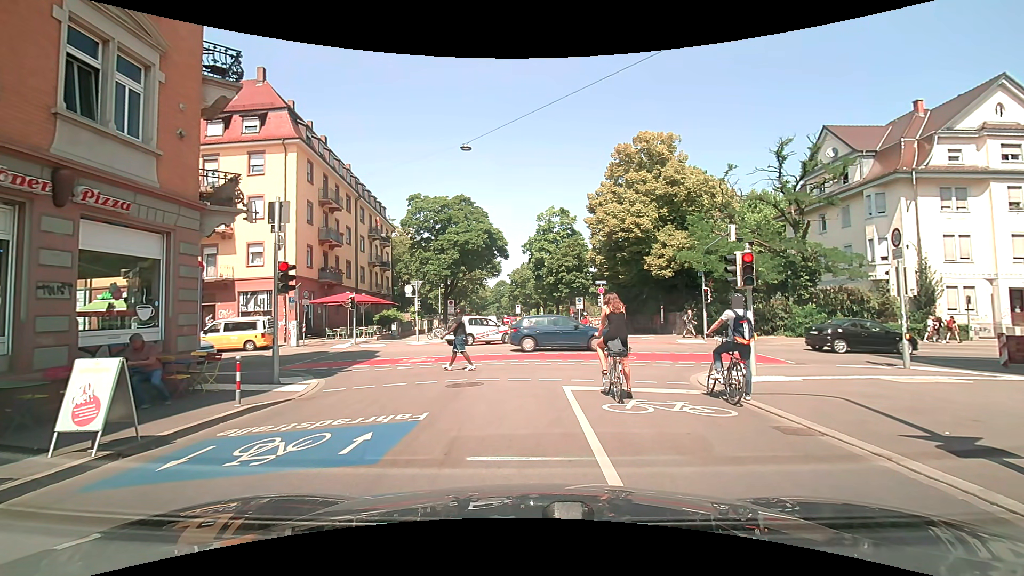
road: residential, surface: asphalt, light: Day
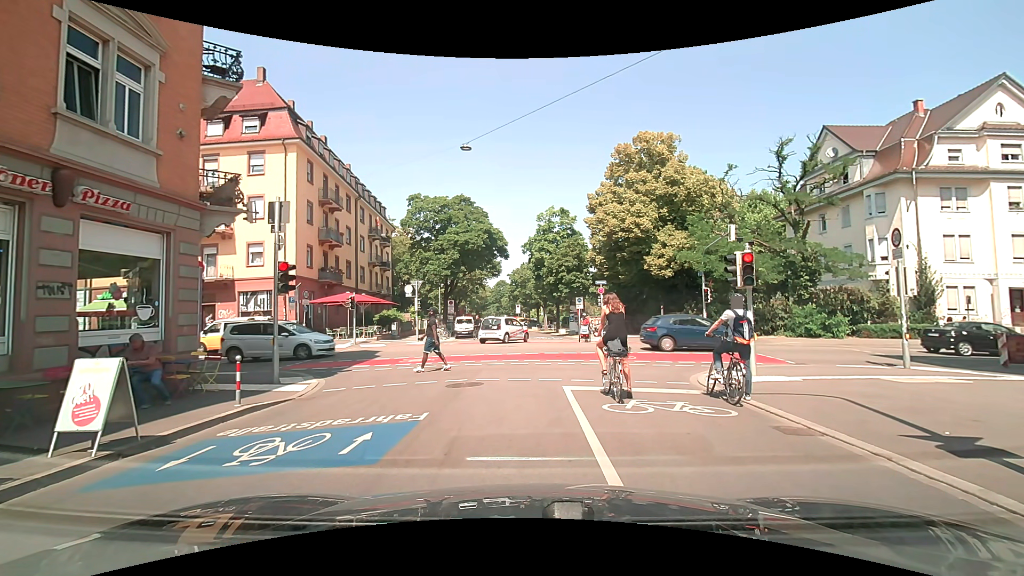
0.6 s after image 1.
(0.0, 0.0) m; 0°
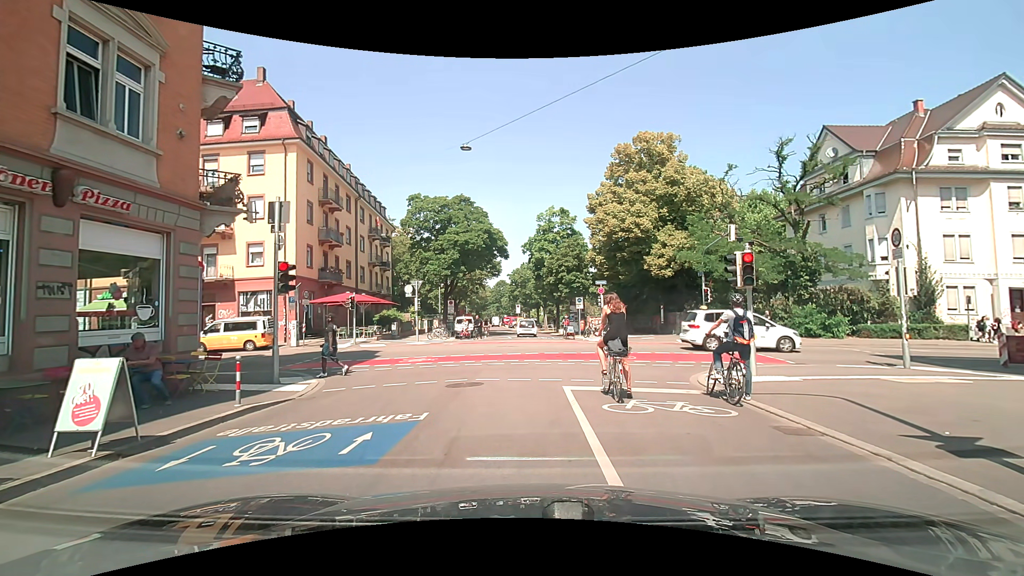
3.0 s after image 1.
(0.0, 0.0) m; 0°
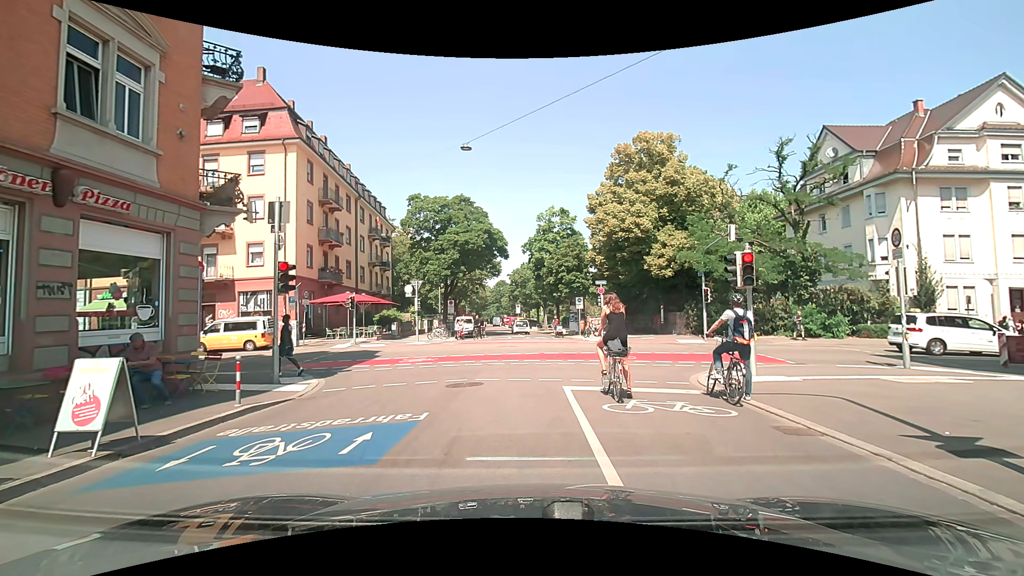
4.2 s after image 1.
(0.0, 0.0) m; 0°
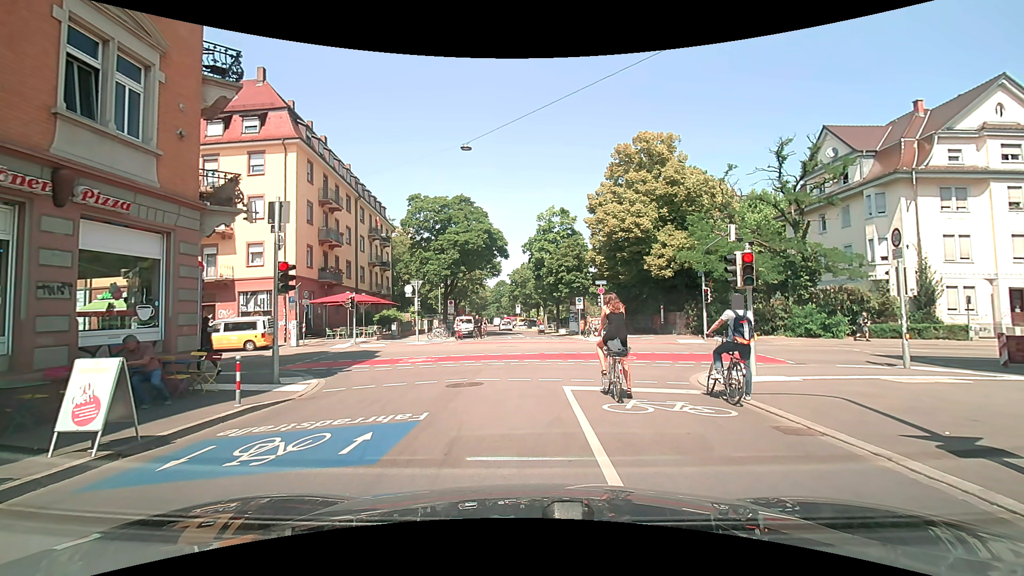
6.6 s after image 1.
(0.0, 0.0) m; 0°
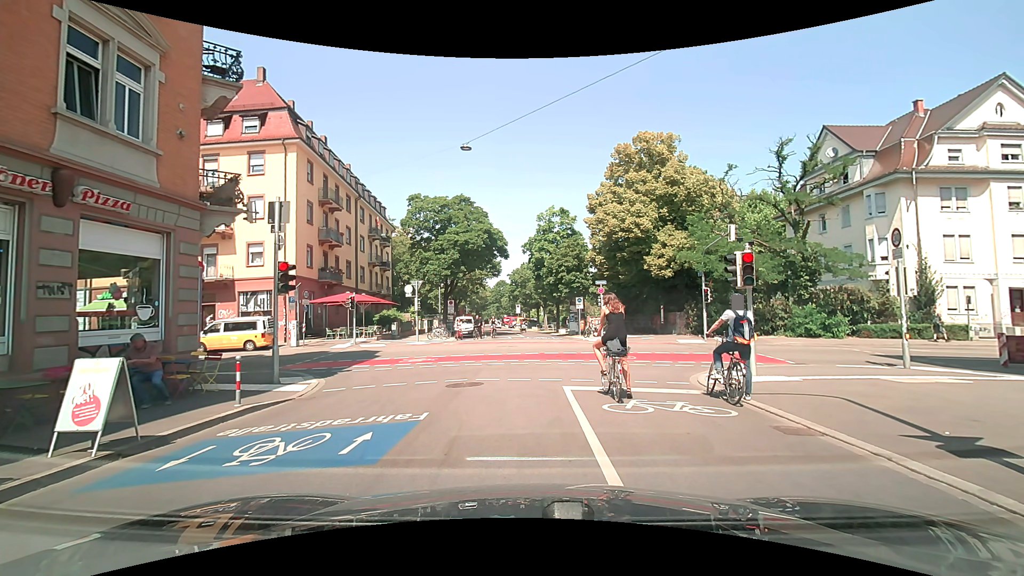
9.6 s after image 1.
(0.0, 0.0) m; 0°
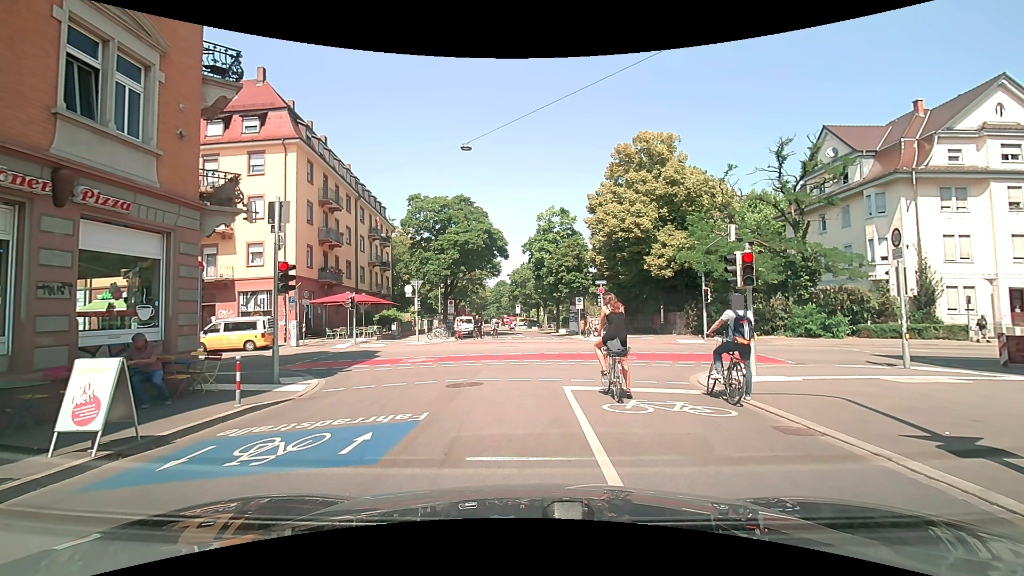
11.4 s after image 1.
(0.0, 0.0) m; 0°
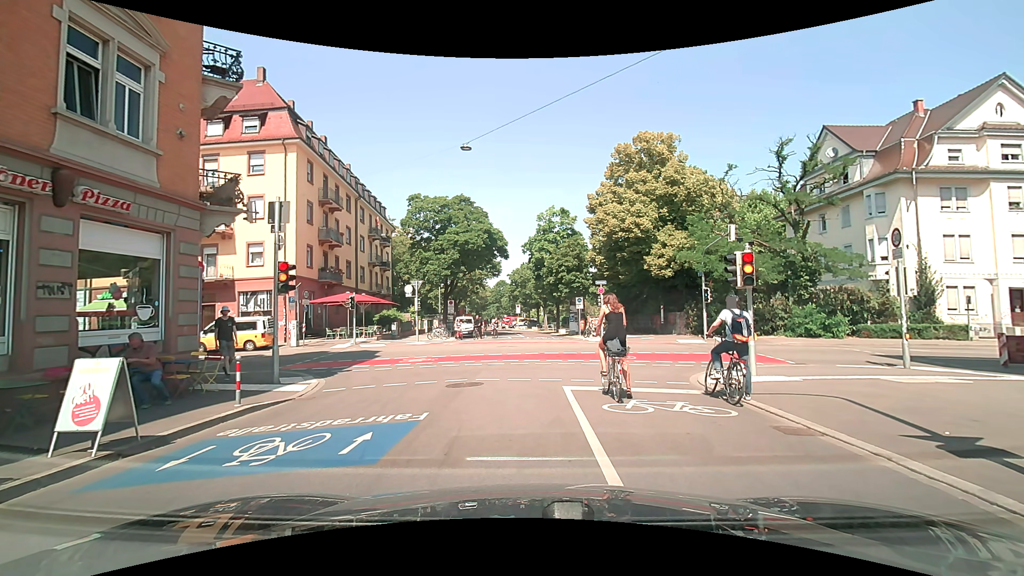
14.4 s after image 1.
(0.0, 0.0) m; 0°
